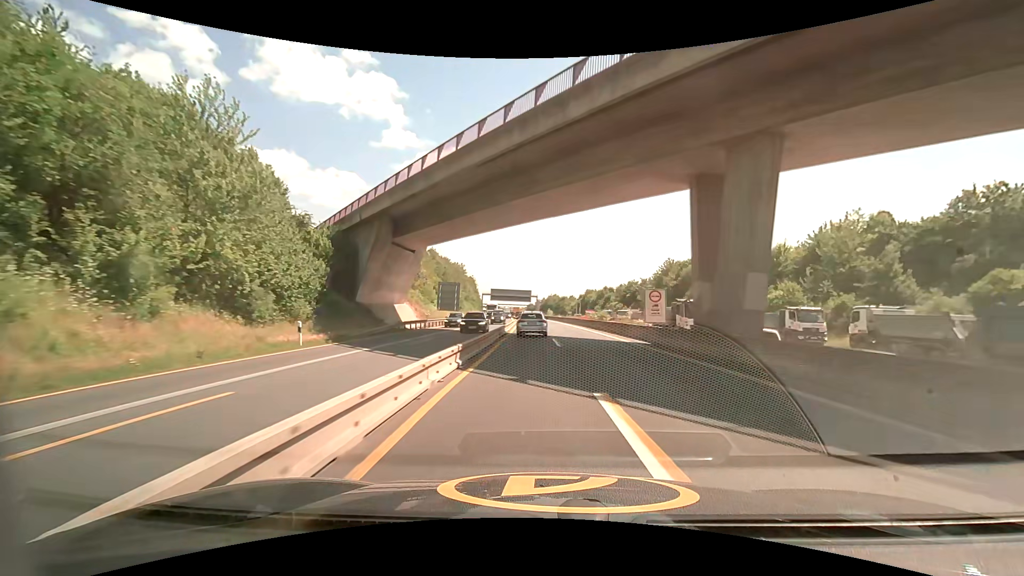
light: Day
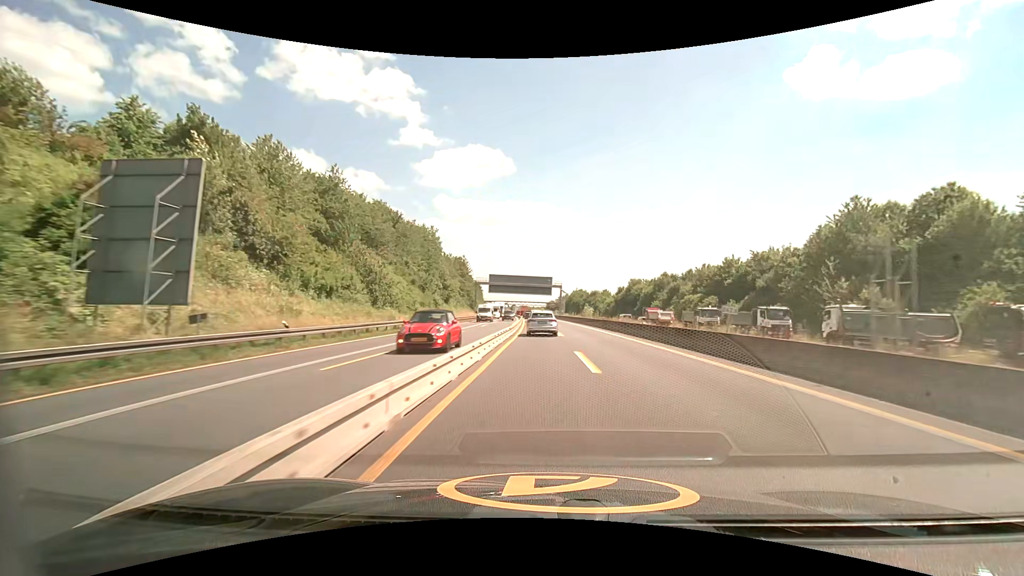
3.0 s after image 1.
(-1.5, +63.3) m; -2°
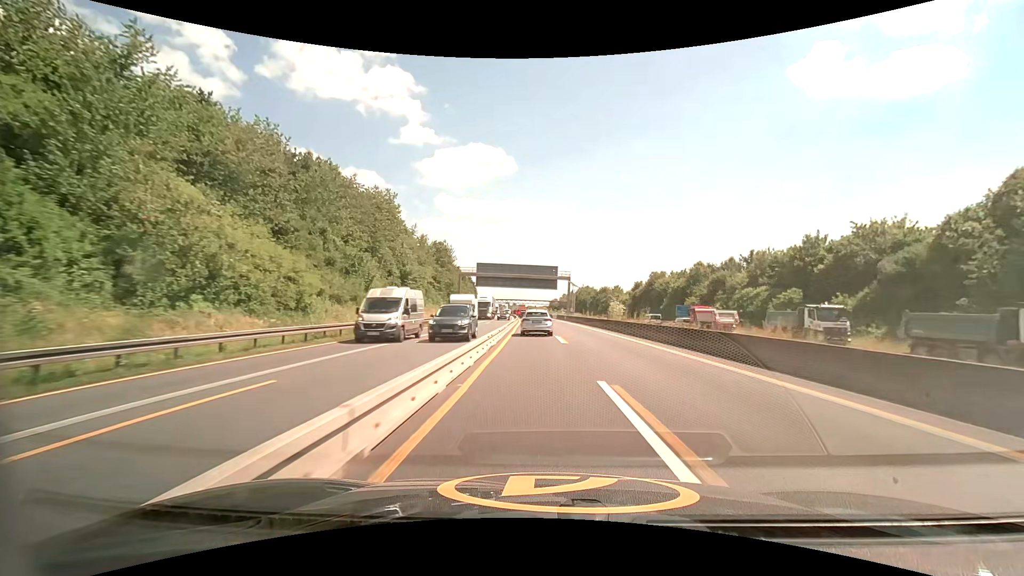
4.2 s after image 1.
(-0.1, +25.5) m; 0°
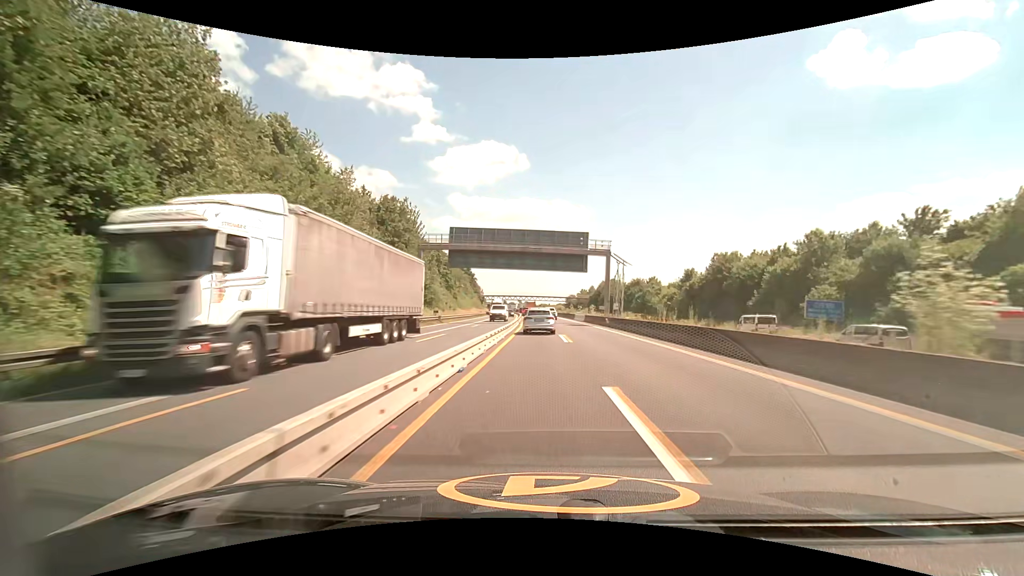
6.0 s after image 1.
(-0.4, +36.6) m; -2°
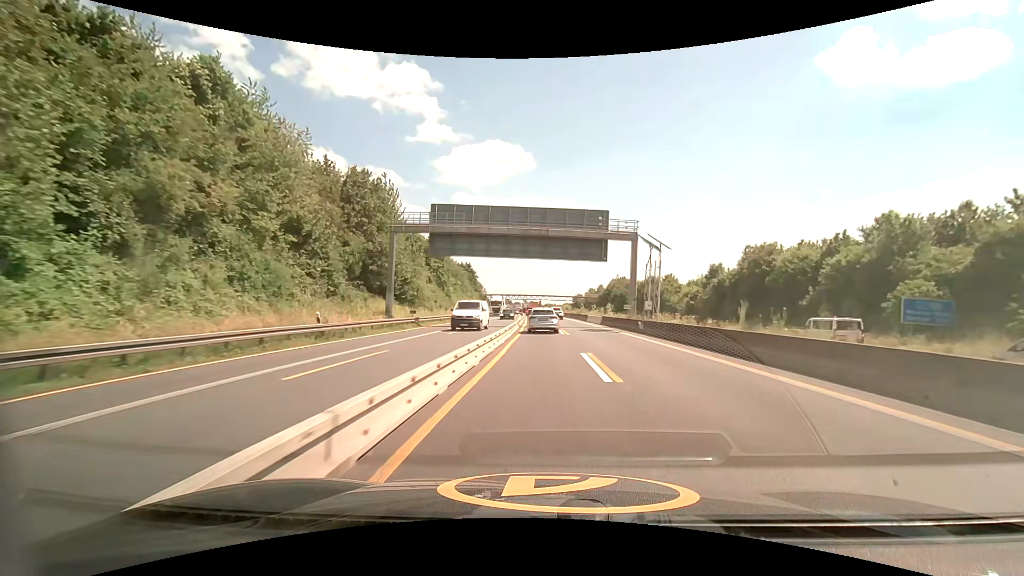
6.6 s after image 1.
(-0.1, +11.3) m; -1°
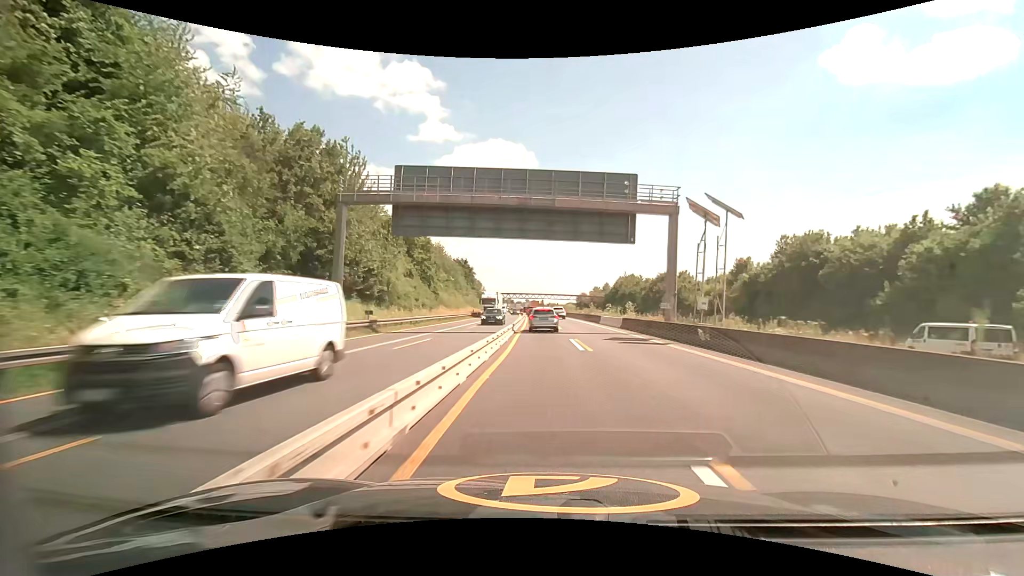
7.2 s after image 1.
(-0.1, +10.8) m; -1°
(0, +10) (0, +20) (0, +30) (0, +40) (0, +50) (0, +60) (-1, +70) (-1, +80) (-1, +90) (-2, +100) m
